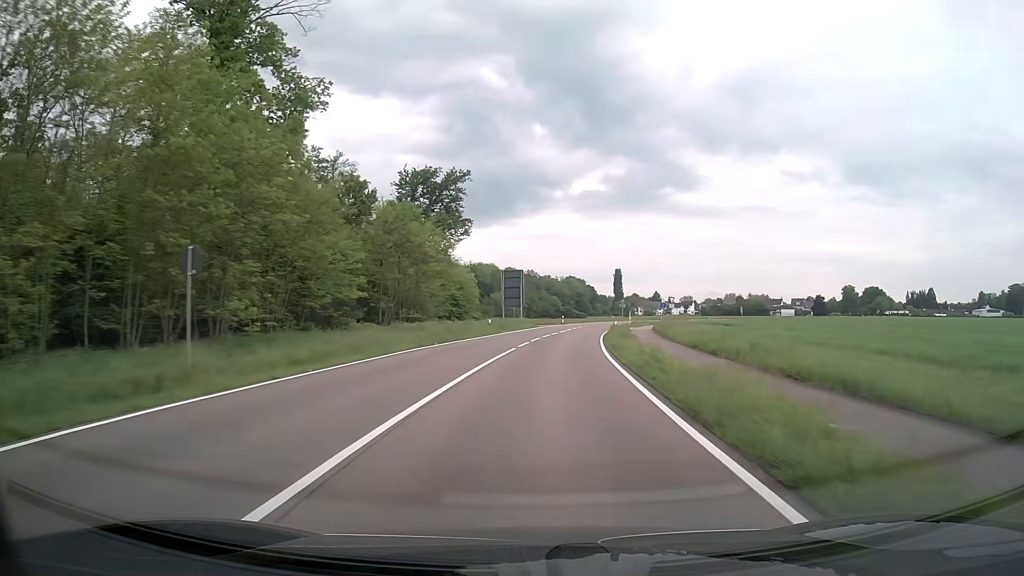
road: tertiary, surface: asphalt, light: Day
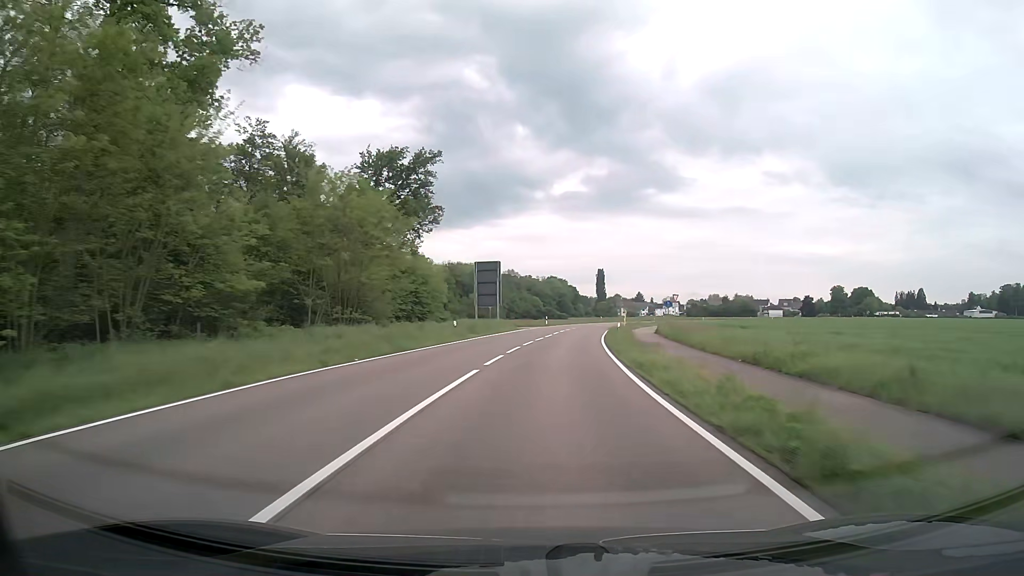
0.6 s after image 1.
(+0.2, +11.3) m; +2°
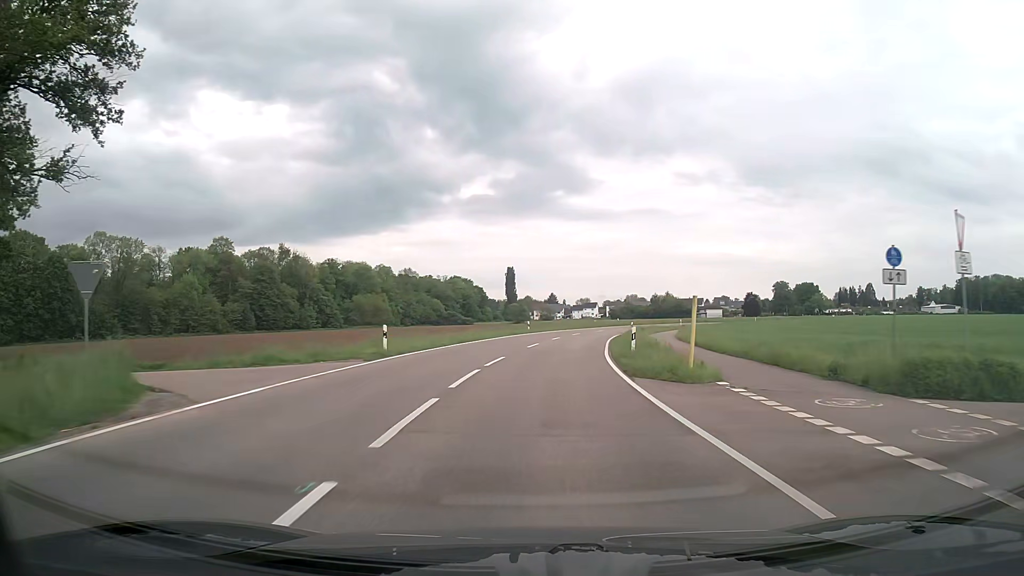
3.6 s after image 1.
(+3.5, +52.9) m; +8°
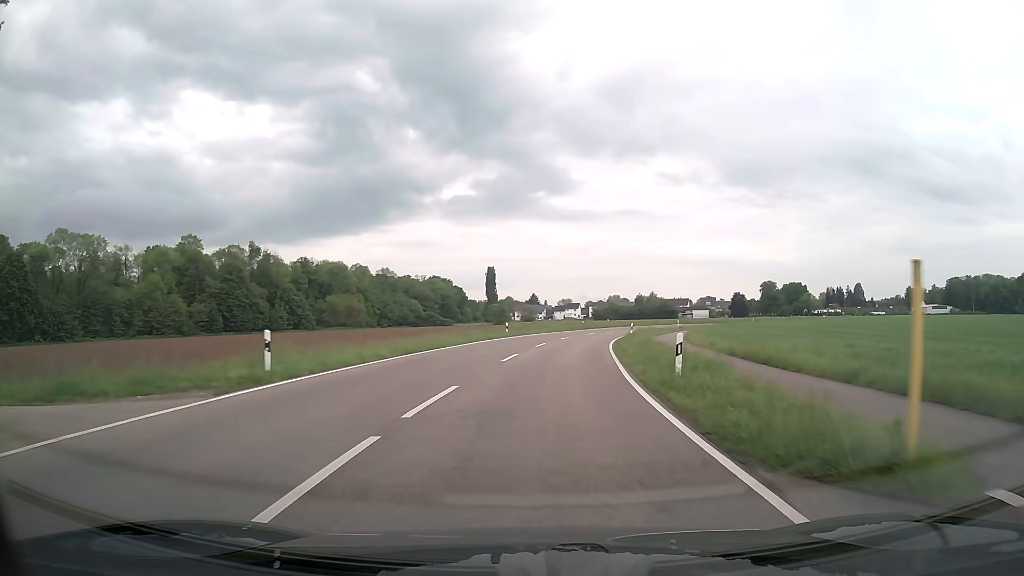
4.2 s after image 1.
(+0.1, +9.9) m; +2°
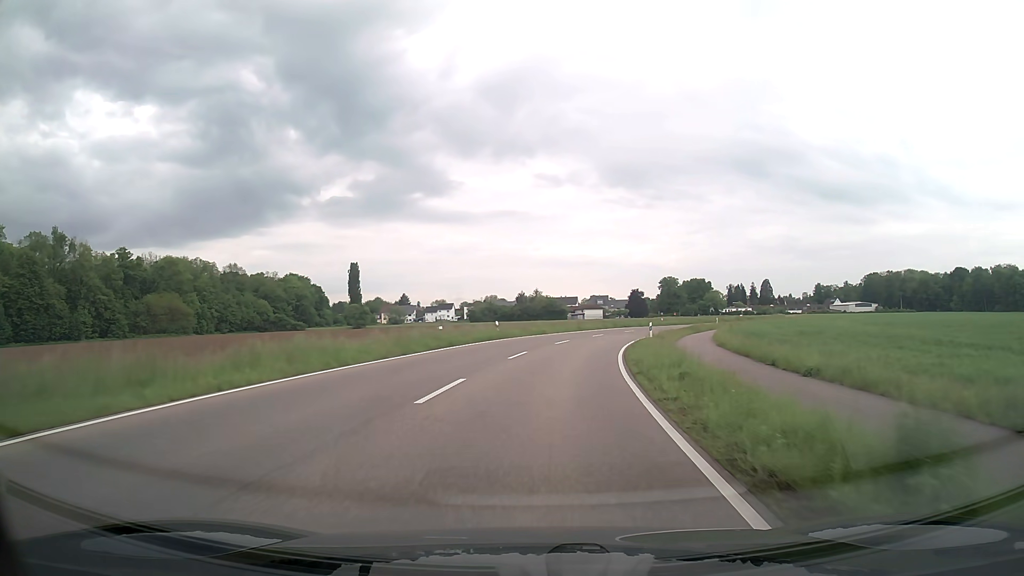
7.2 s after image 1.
(+4.1, +45.8) m; +10°
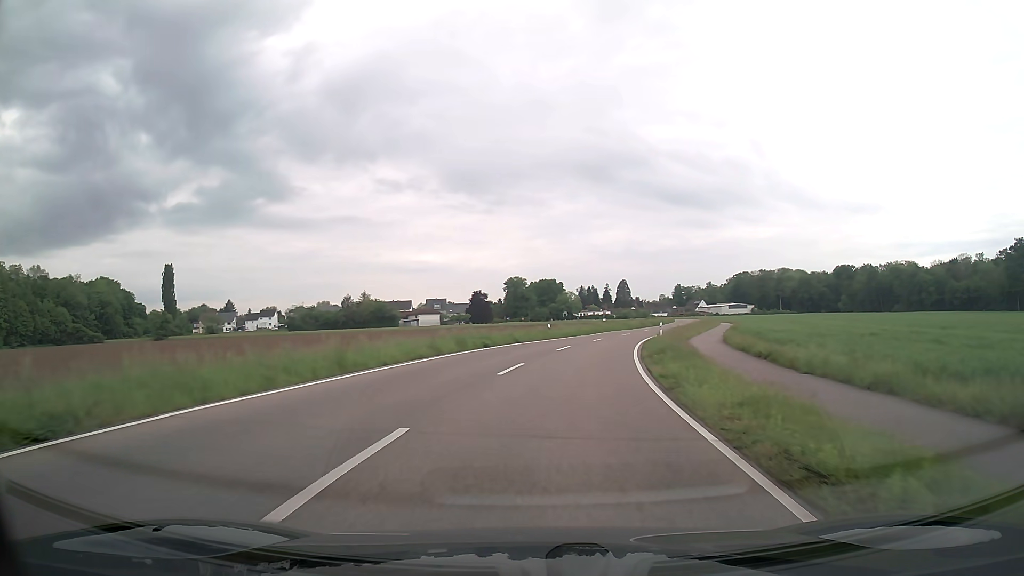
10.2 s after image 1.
(+4.5, +41.4) m; +14°
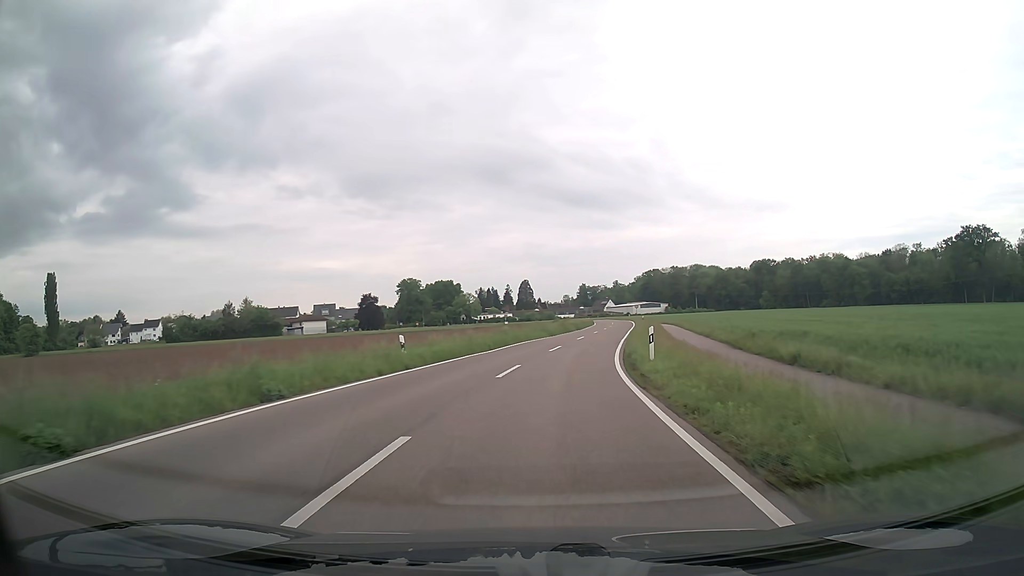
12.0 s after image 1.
(+1.9, +24.1) m; +8°
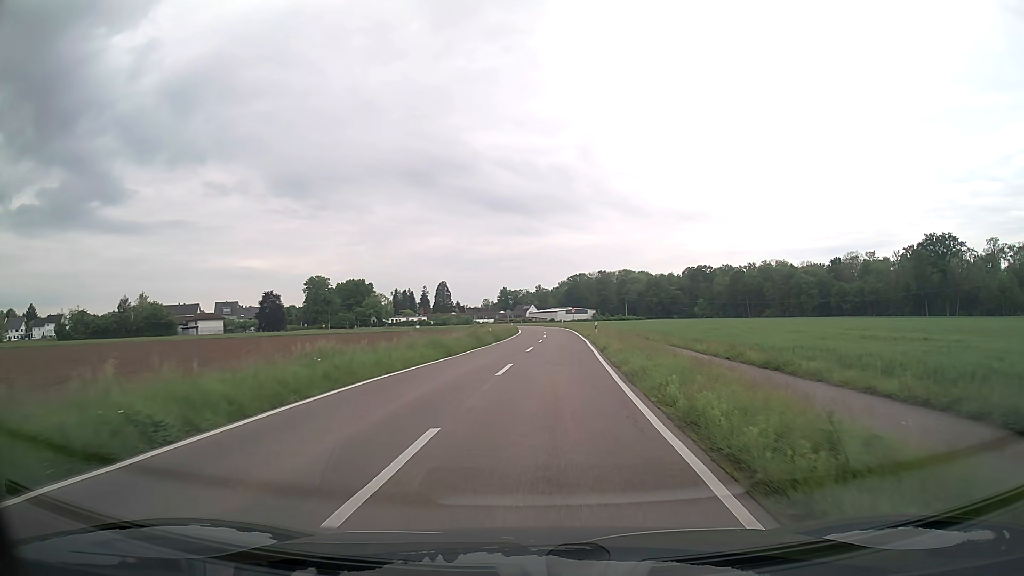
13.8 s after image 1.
(+1.3, +23.0) m; +7°
(0, +10) (+1, +20) (+1, +30) (+2, +40) (+2, +50) (+3, +60) (+3, +70) (+3, +80) (+3, +90) (+2, +100) m
